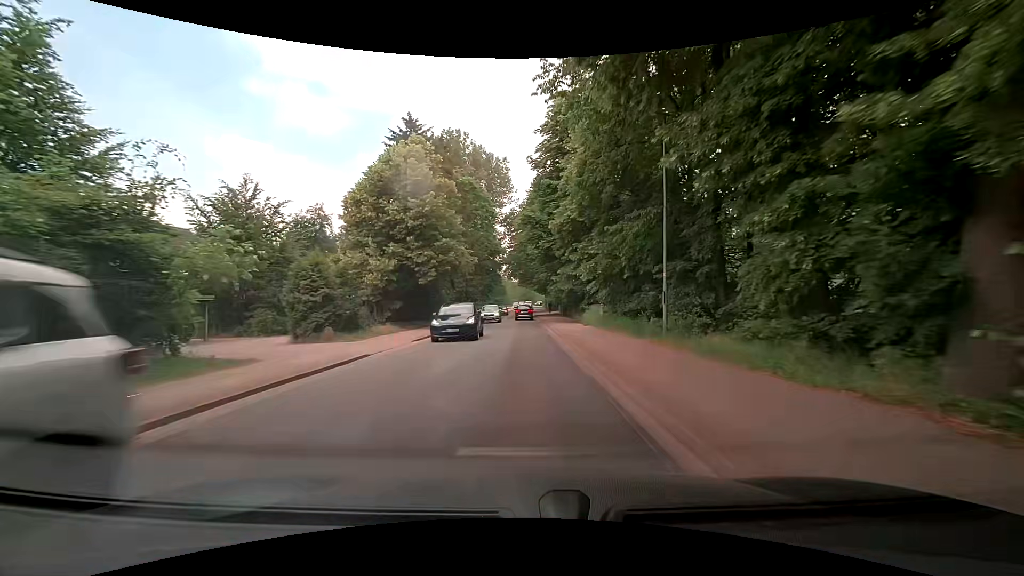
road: tertiary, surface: asphalt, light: Day
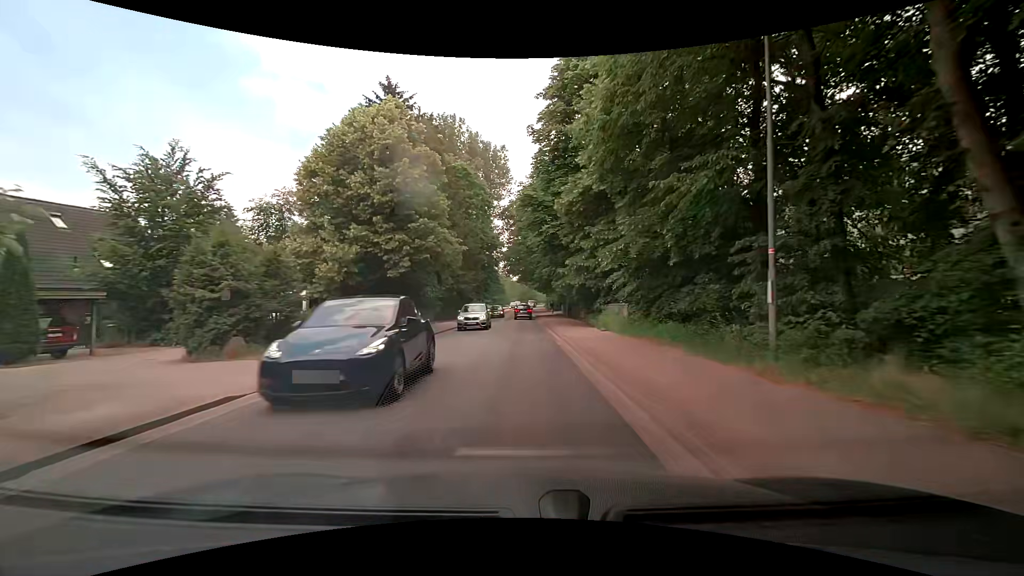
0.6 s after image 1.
(0.0, +6.9) m; +1°
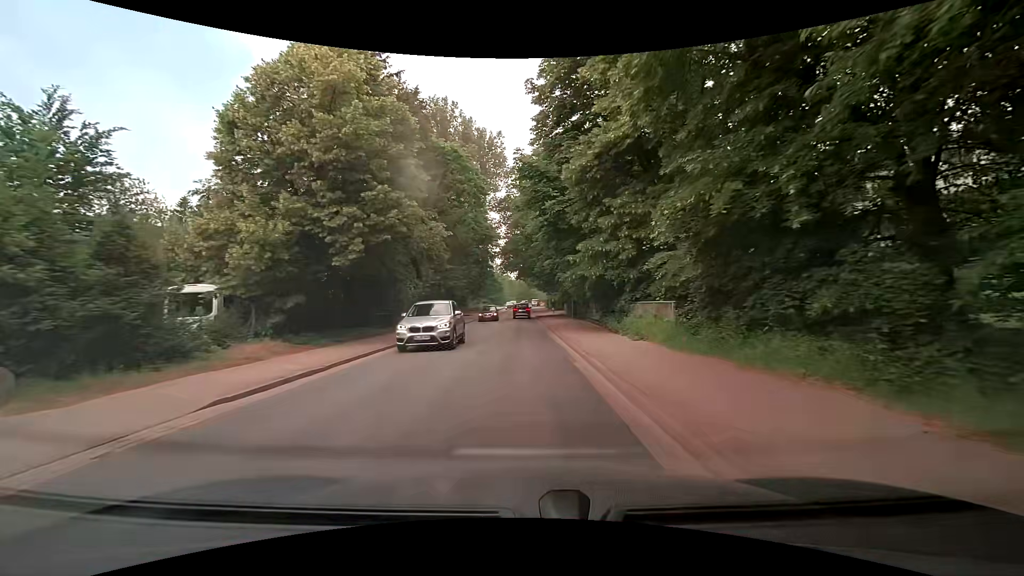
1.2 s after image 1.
(0.0, +6.8) m; 0°
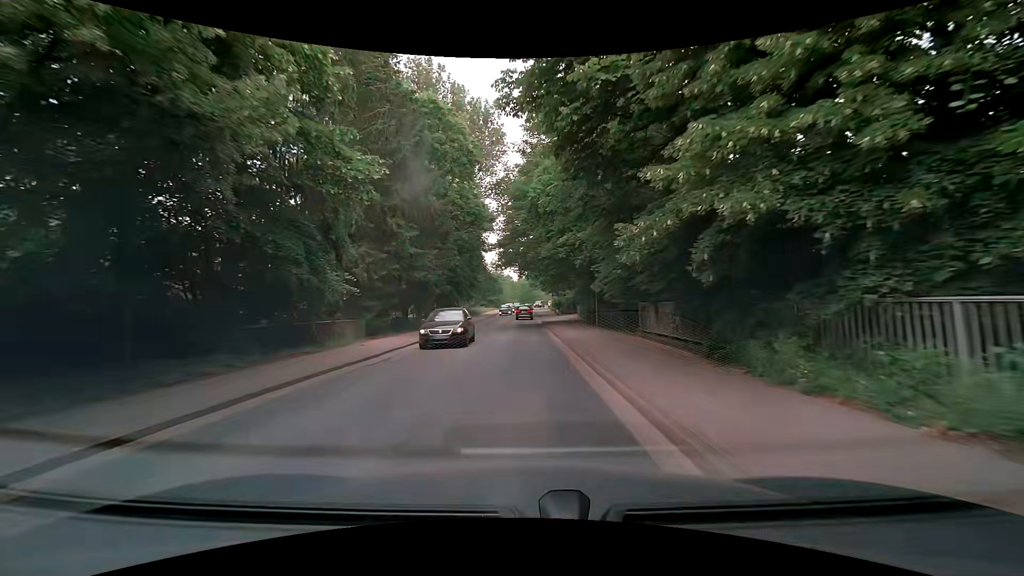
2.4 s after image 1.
(-0.1, +13.5) m; 0°
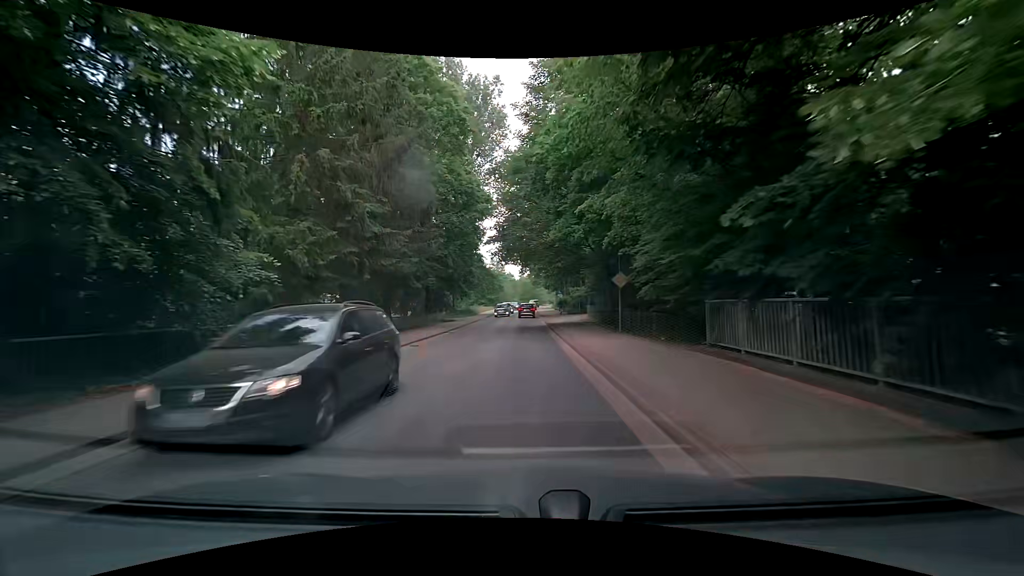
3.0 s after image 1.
(0.0, +6.9) m; -1°
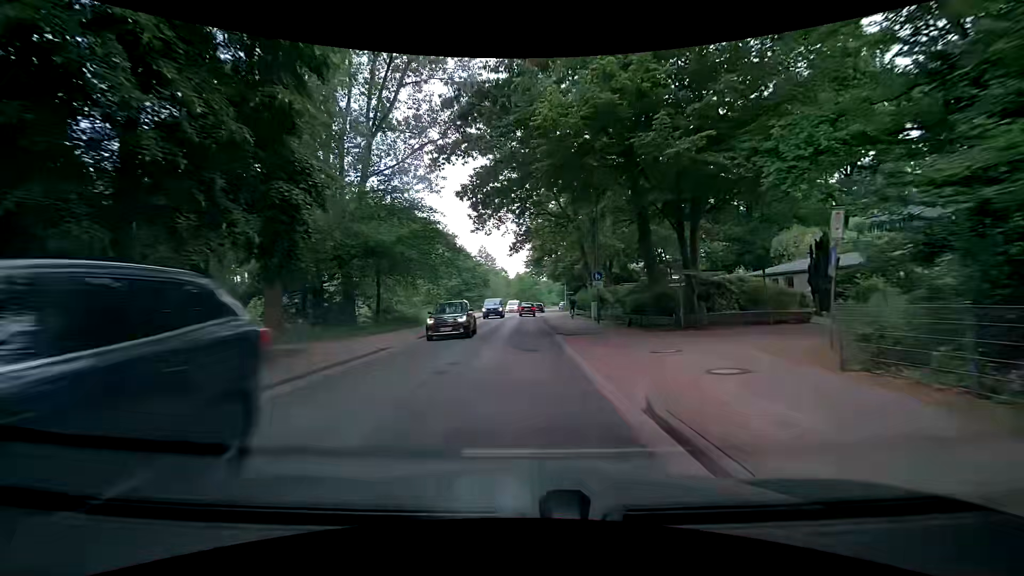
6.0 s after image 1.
(0.0, +35.5) m; +1°
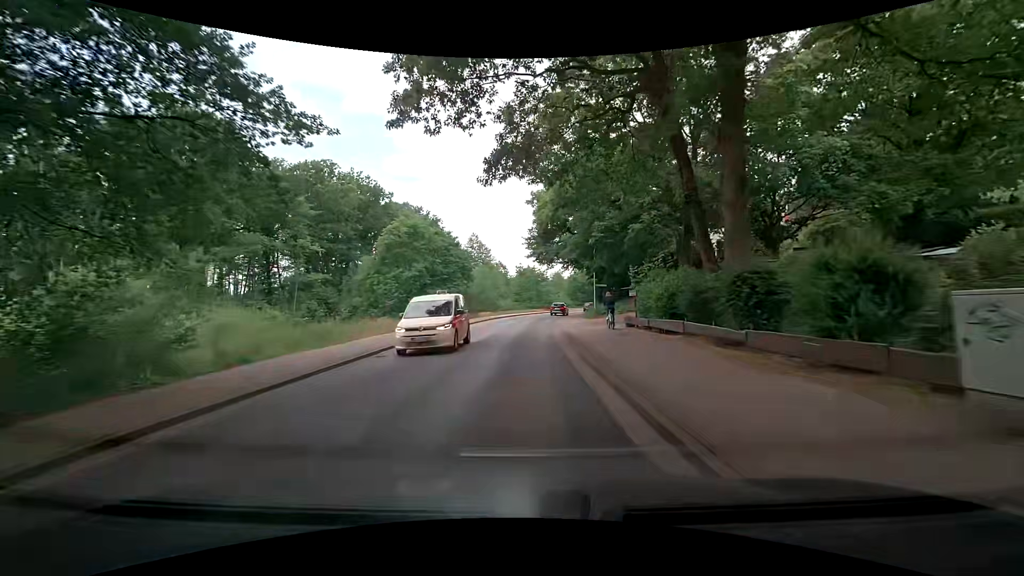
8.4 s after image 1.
(-0.3, +28.4) m; 0°
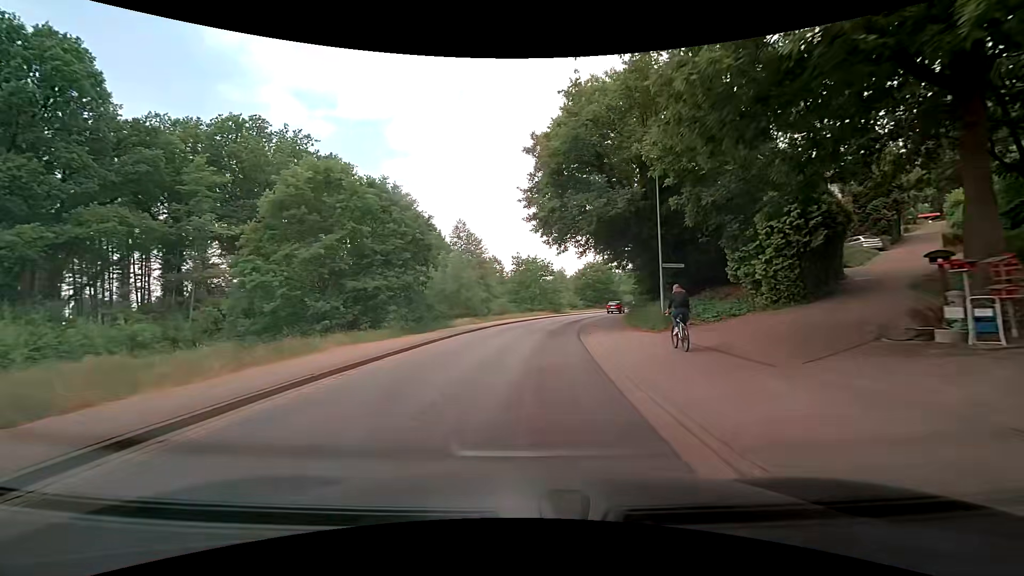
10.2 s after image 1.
(-0.3, +21.0) m; -1°
(0, +10) (+1, +20) (+2, +30) (+3, +40) (+6, +49) (+9, +59) (+12, +69) (+15, +78) (+19, +87) (+22, +97) m
